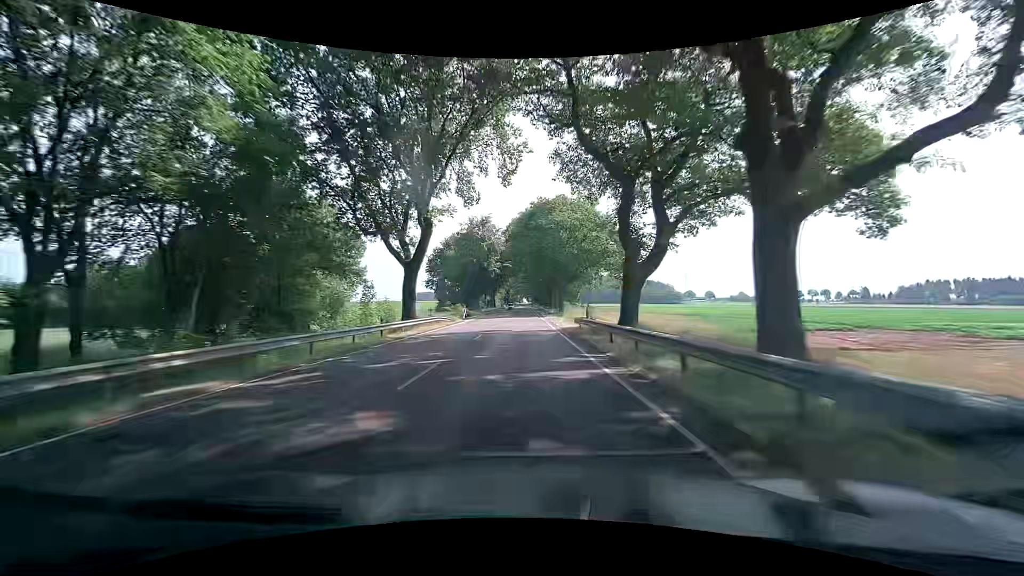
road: primary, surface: asphalt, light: Day
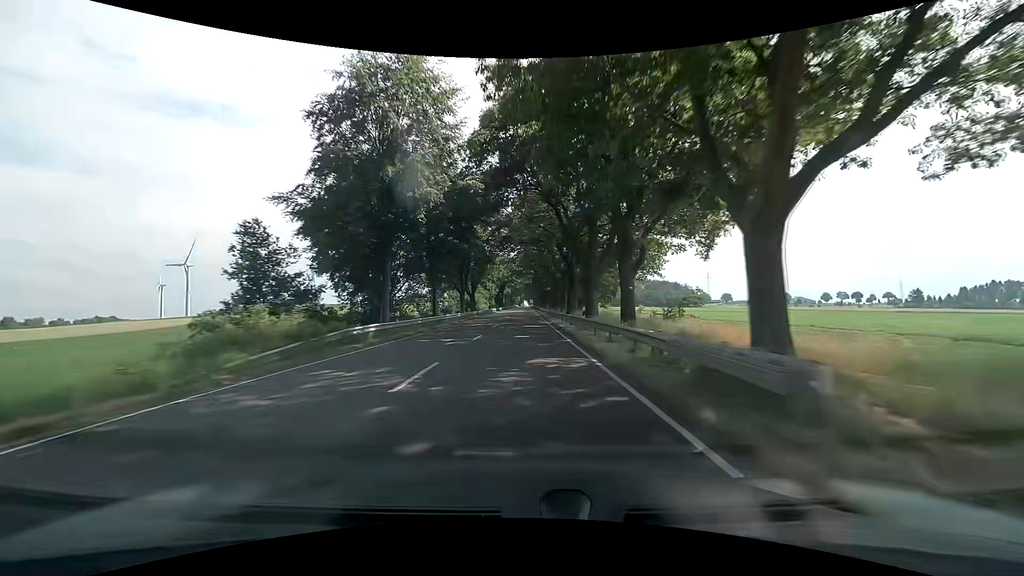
(-0.7, +60.4) m; -1°
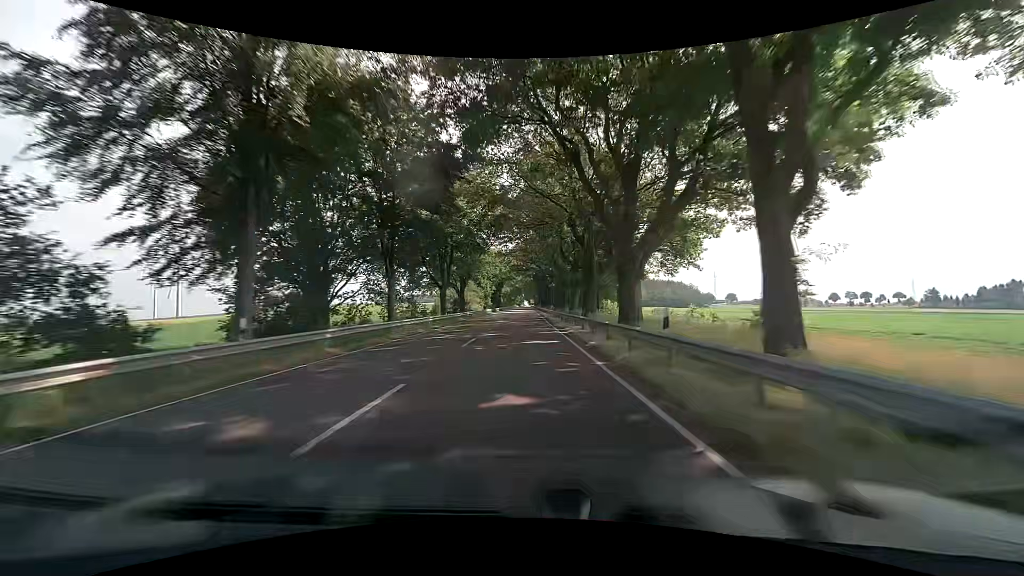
(0.0, +15.3) m; 0°
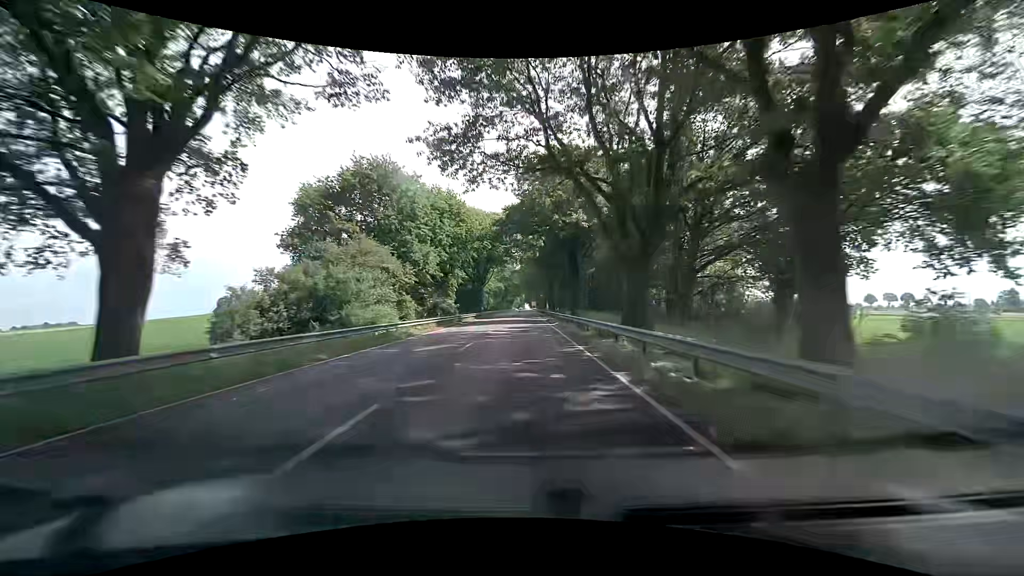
(-0.5, +61.8) m; -1°
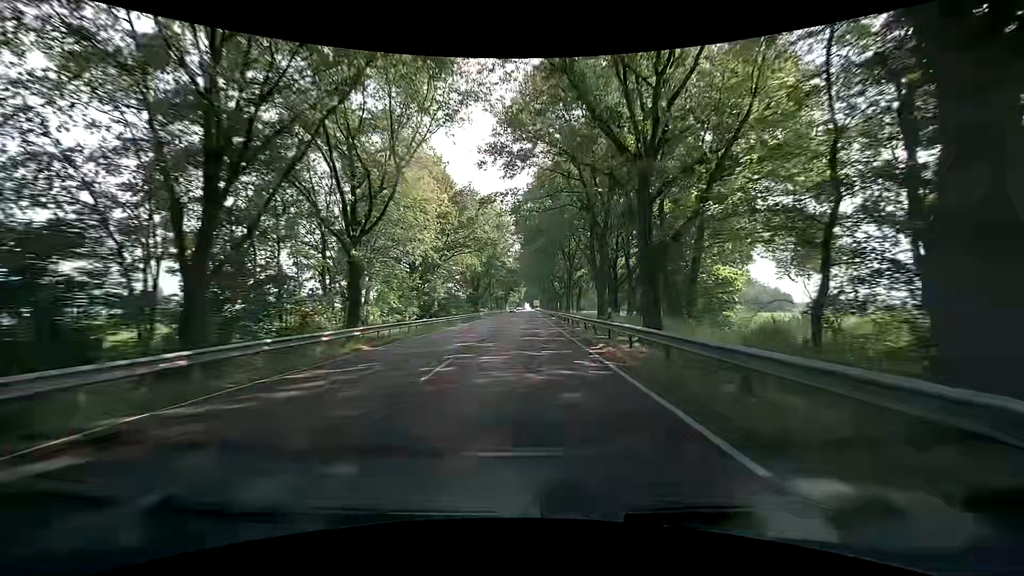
(+0.9, +78.2) m; +1°
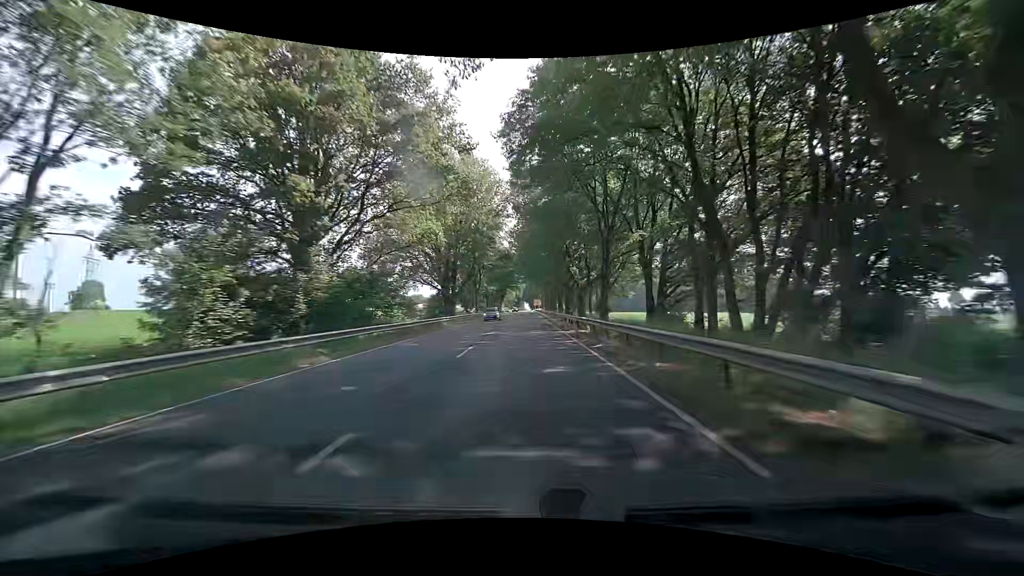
(0.0, +31.5) m; 0°
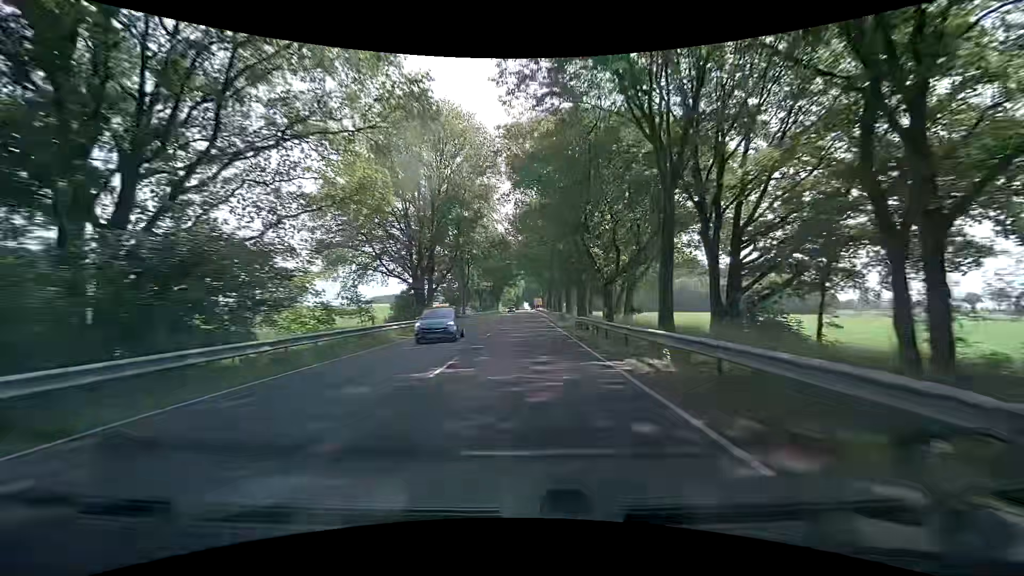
(0.0, +15.8) m; 0°
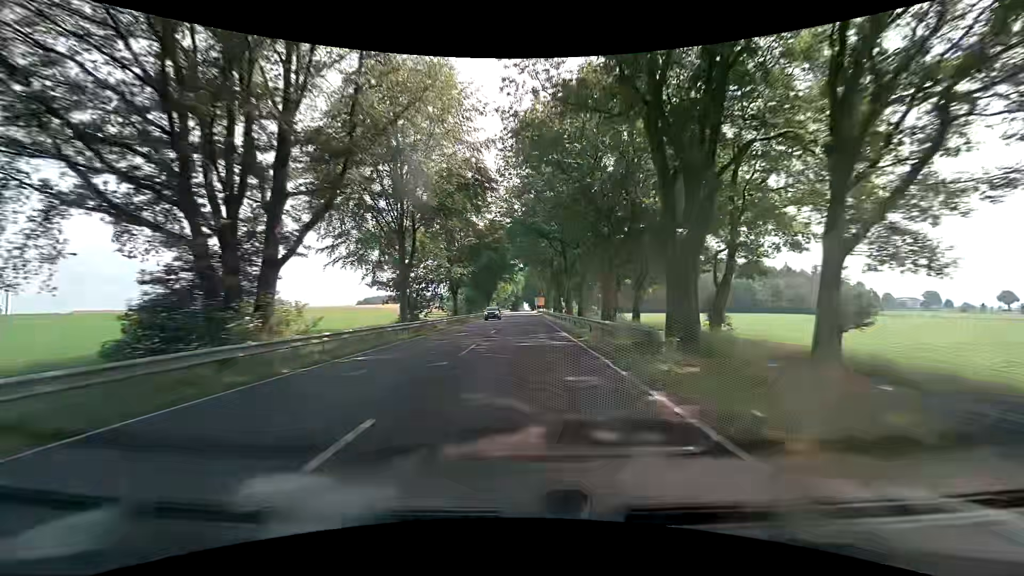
(+0.2, +31.6) m; 0°
(0, +10) (0, +20) (0, +30) (0, +40) (0, +50) (0, +60) (0, +70) (0, +80) (0, +90) (0, +100) m
